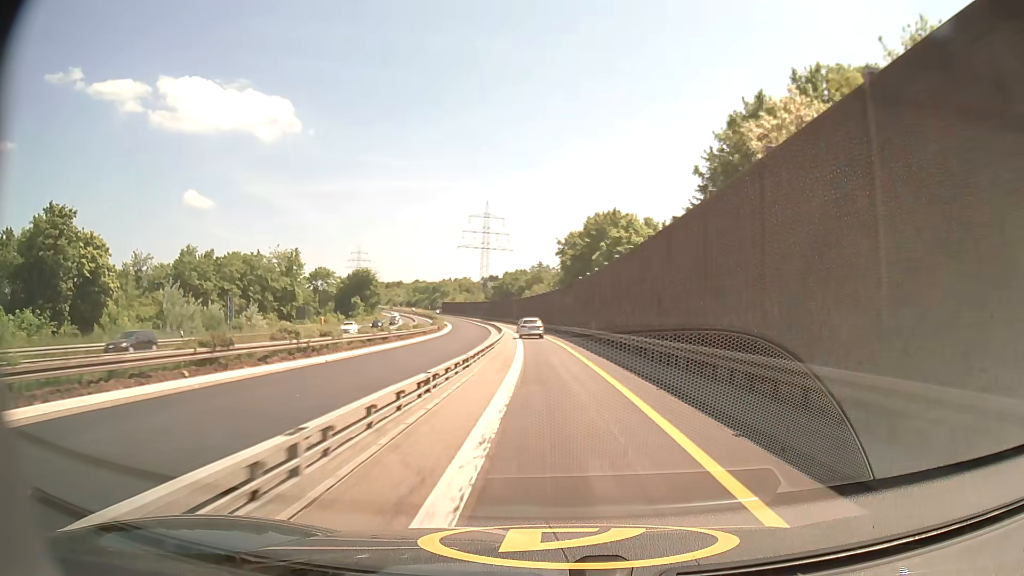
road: motorway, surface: asphalt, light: Day
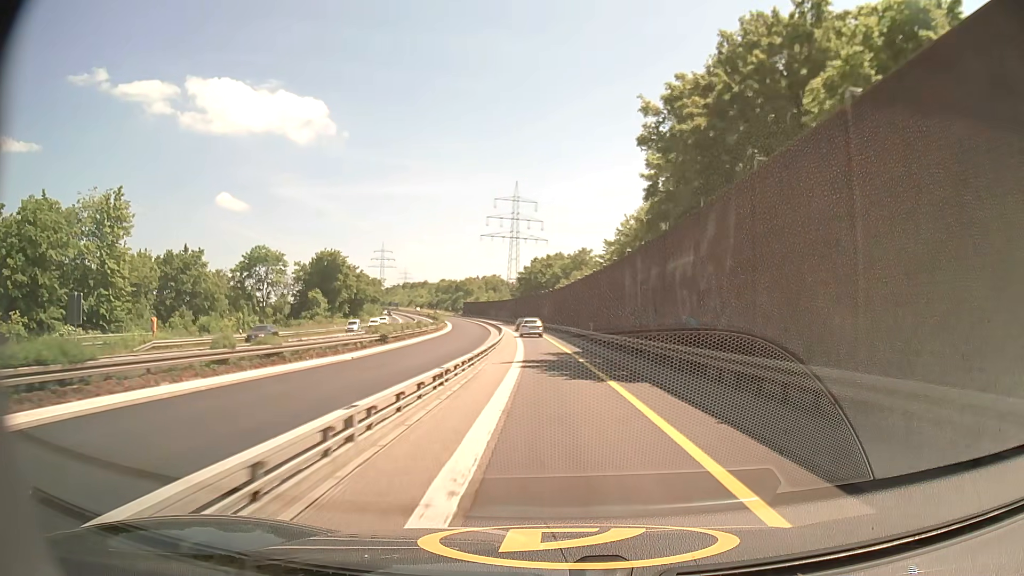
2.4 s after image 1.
(-1.4, +46.7) m; -3°
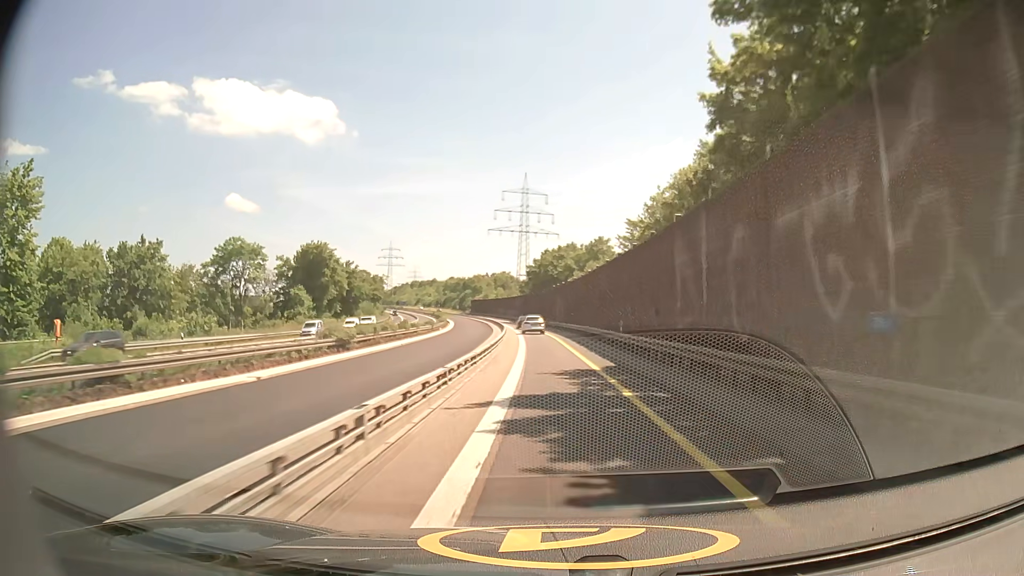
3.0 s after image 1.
(-0.1, +11.7) m; -1°
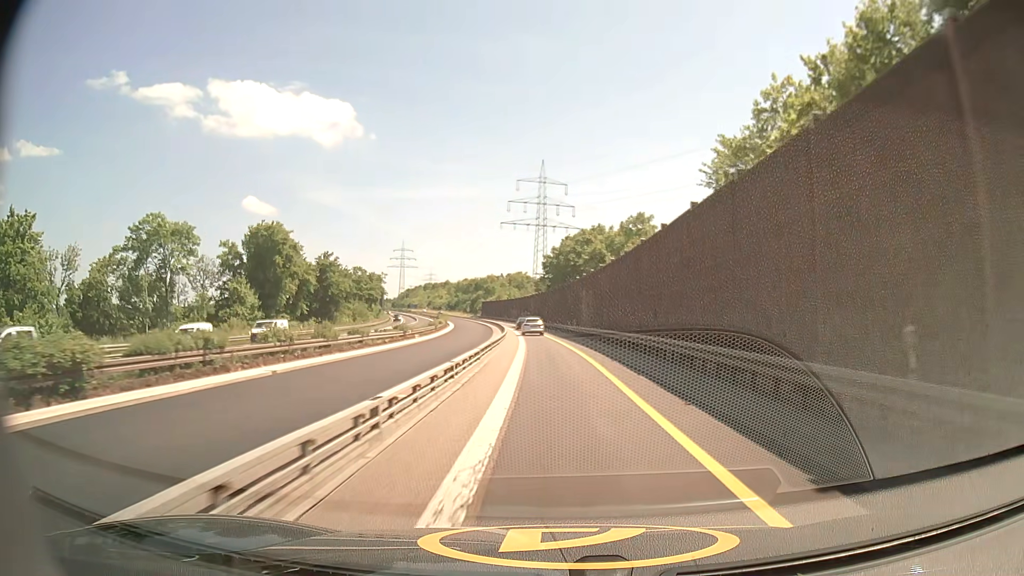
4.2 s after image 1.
(-0.3, +23.6) m; -1°
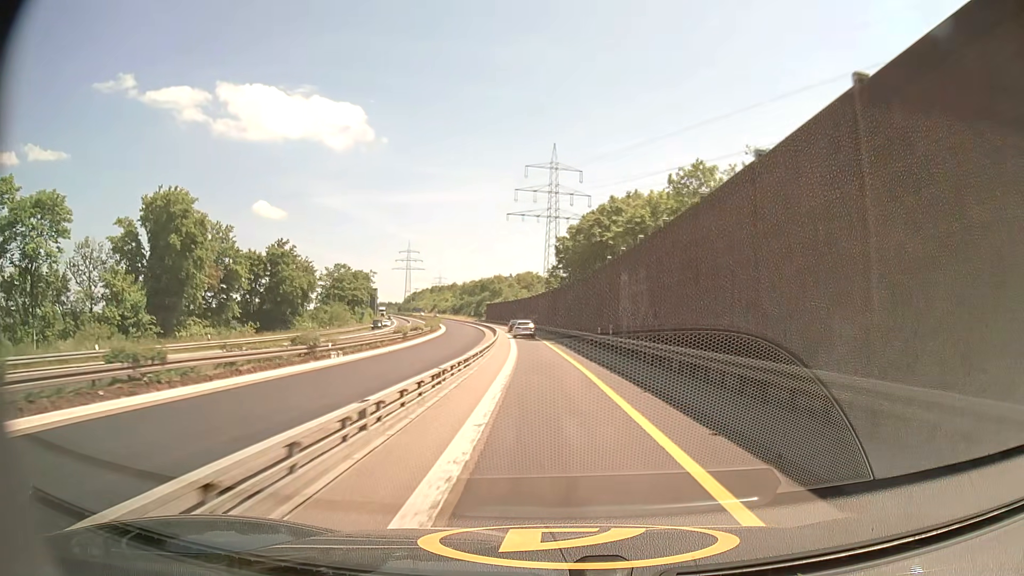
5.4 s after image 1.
(-0.3, +23.9) m; -1°
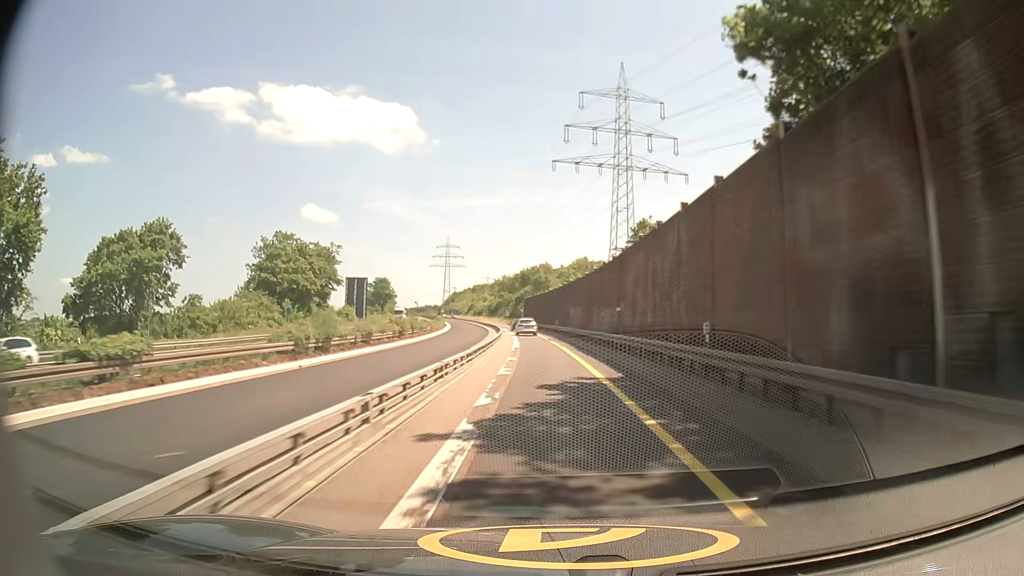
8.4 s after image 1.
(-2.7, +60.1) m; -5°
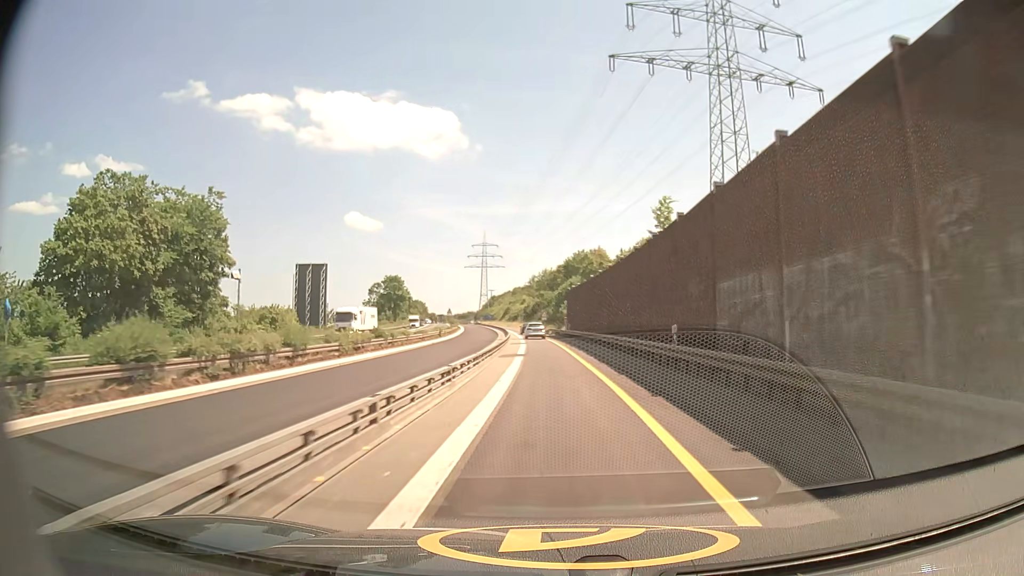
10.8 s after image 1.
(-1.4, +47.9) m; -4°
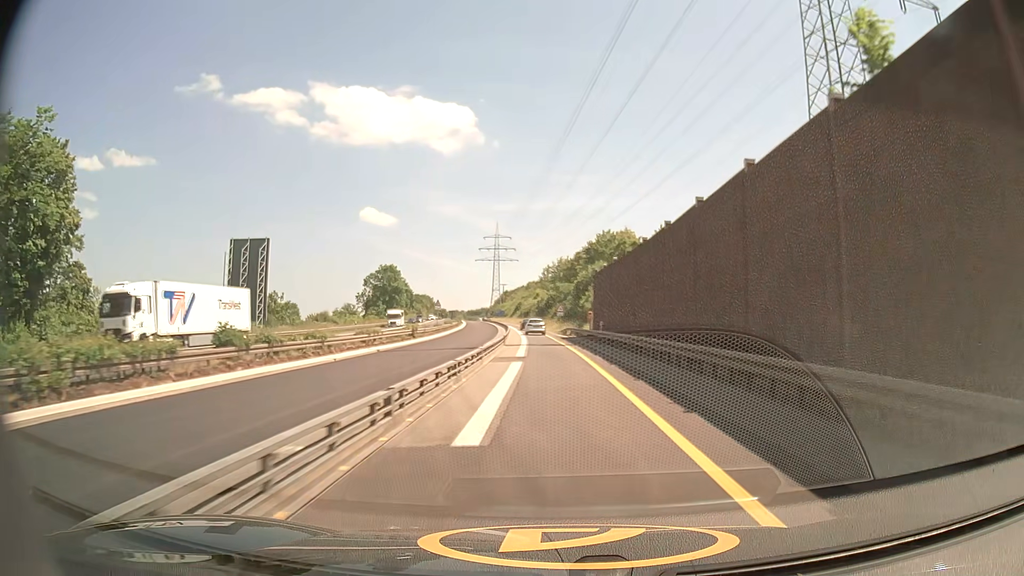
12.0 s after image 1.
(-0.4, +23.8) m; -2°
(0, +10) (0, +20) (0, +30) (-1, +40) (-1, +50) (-2, +60) (-2, +70) (-3, +80) (-4, +90) (-5, +100) m
